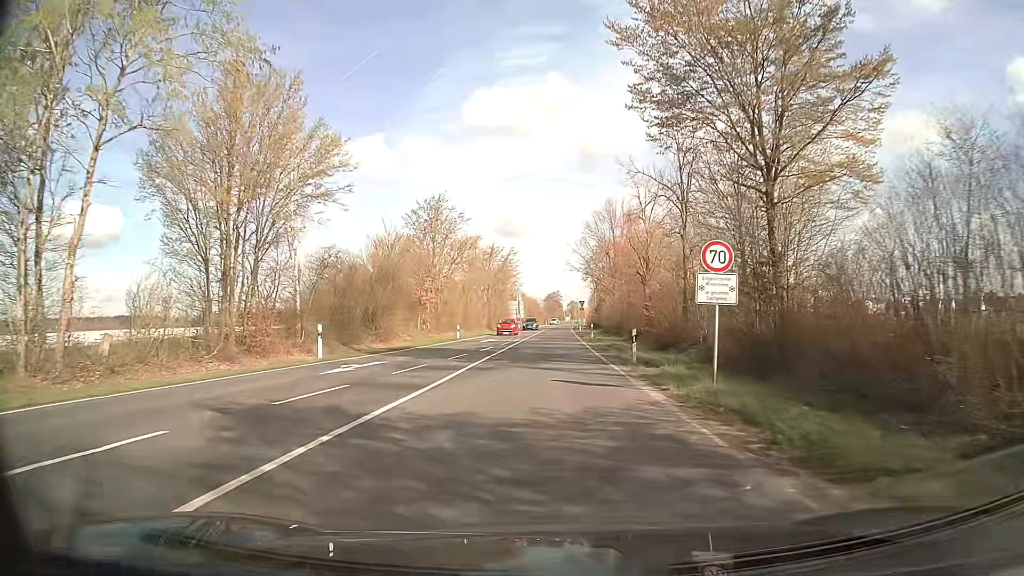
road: secondary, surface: asphalt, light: Day
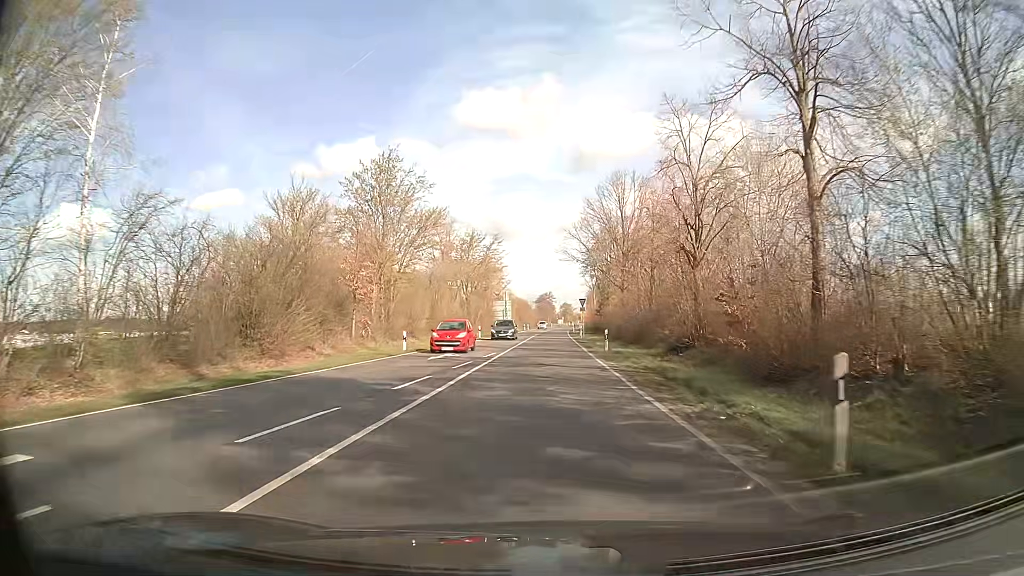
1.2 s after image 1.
(+0.1, +16.1) m; 0°
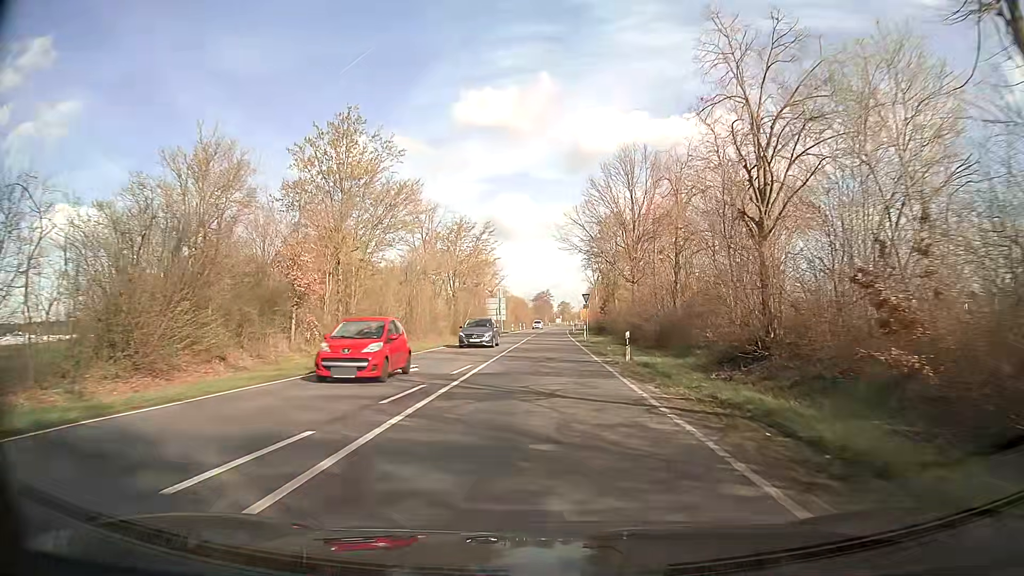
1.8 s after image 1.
(+0.1, +8.6) m; +1°
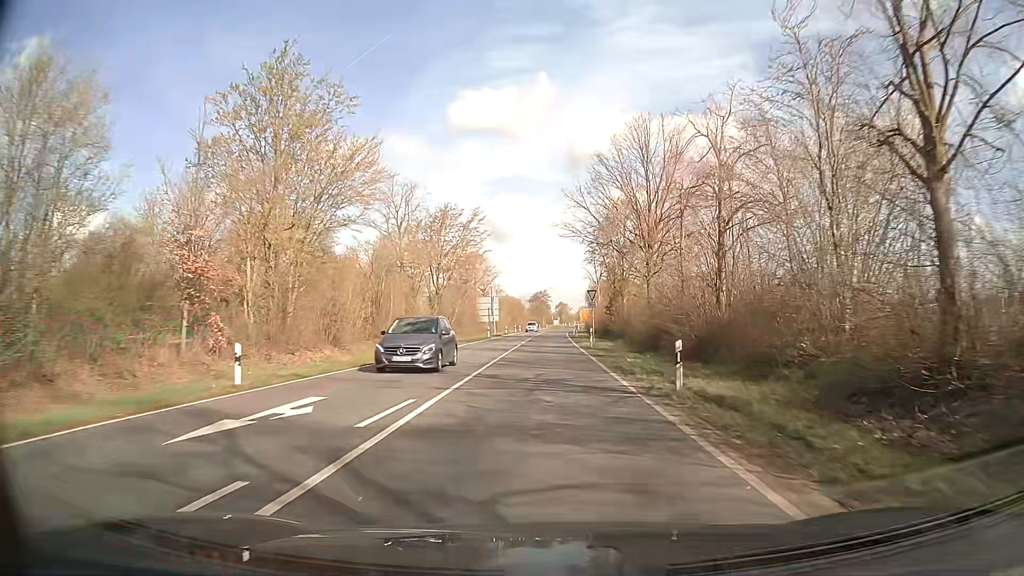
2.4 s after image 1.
(0.0, +8.8) m; 0°
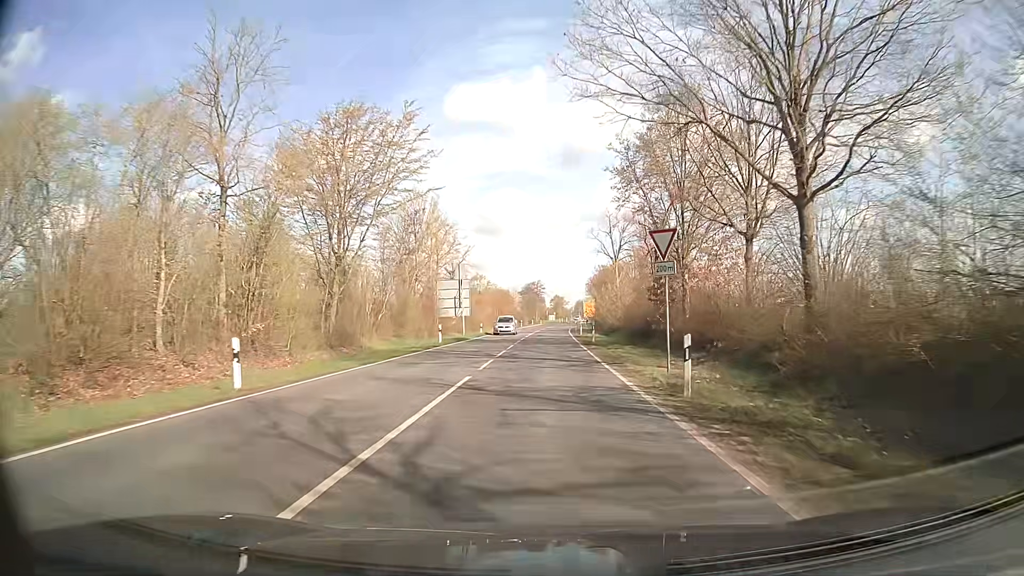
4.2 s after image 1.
(-0.1, +26.9) m; 0°
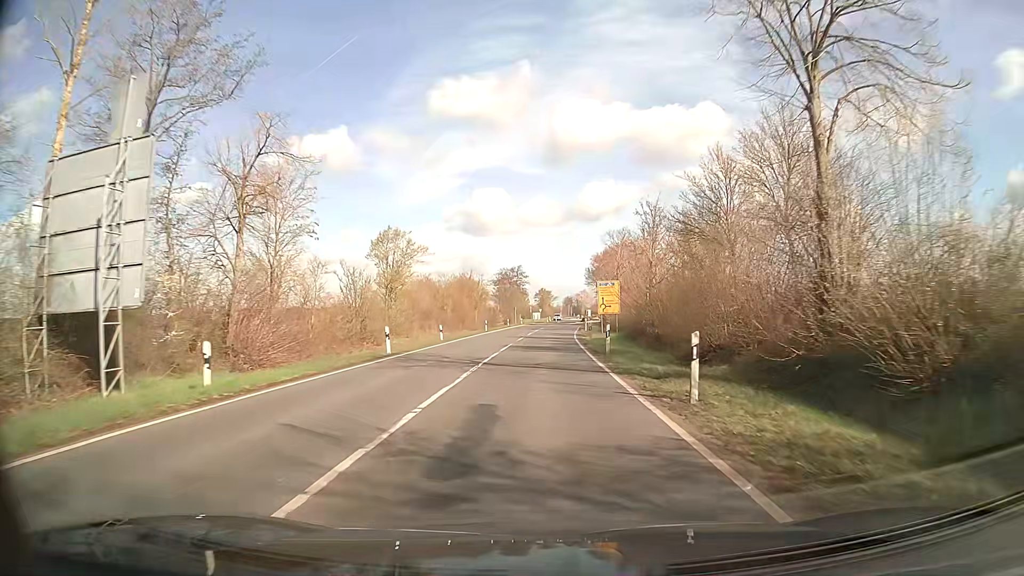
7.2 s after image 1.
(+0.6, +45.3) m; +2°
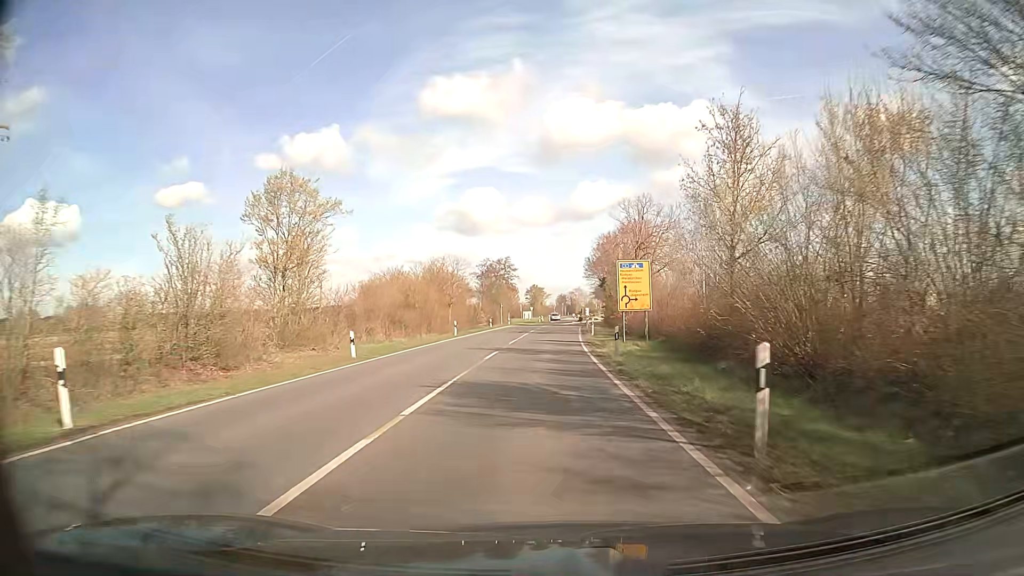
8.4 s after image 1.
(+0.1, +17.9) m; +1°
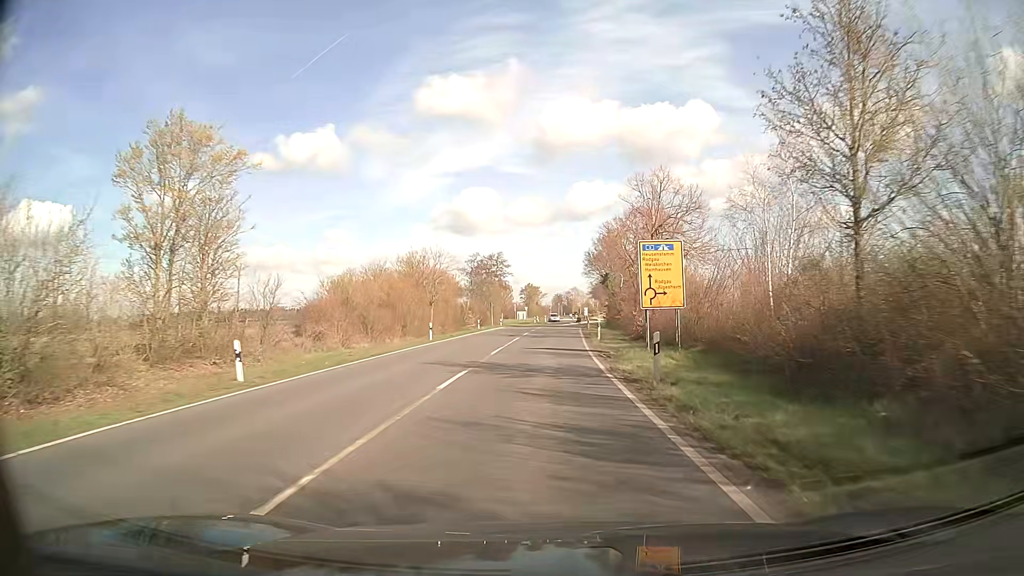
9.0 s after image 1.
(0.0, +8.8) m; 0°
(0, +10) (0, +20) (0, +30) (+1, +40) (+1, +50) (+1, +60) (+2, +70) (+2, +80) (+3, +90) (+5, +100) m
